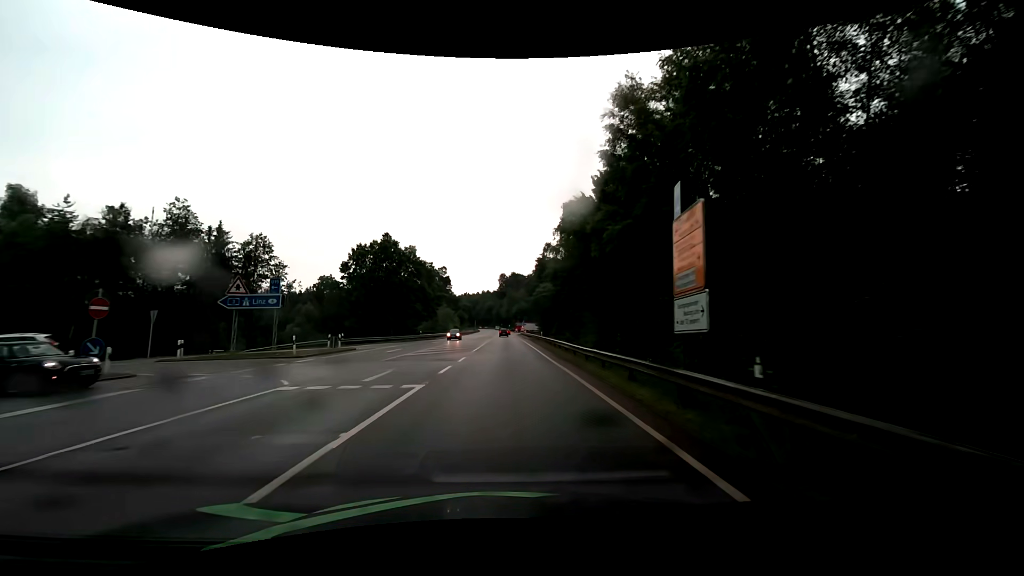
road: secondary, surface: asphalt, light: Day
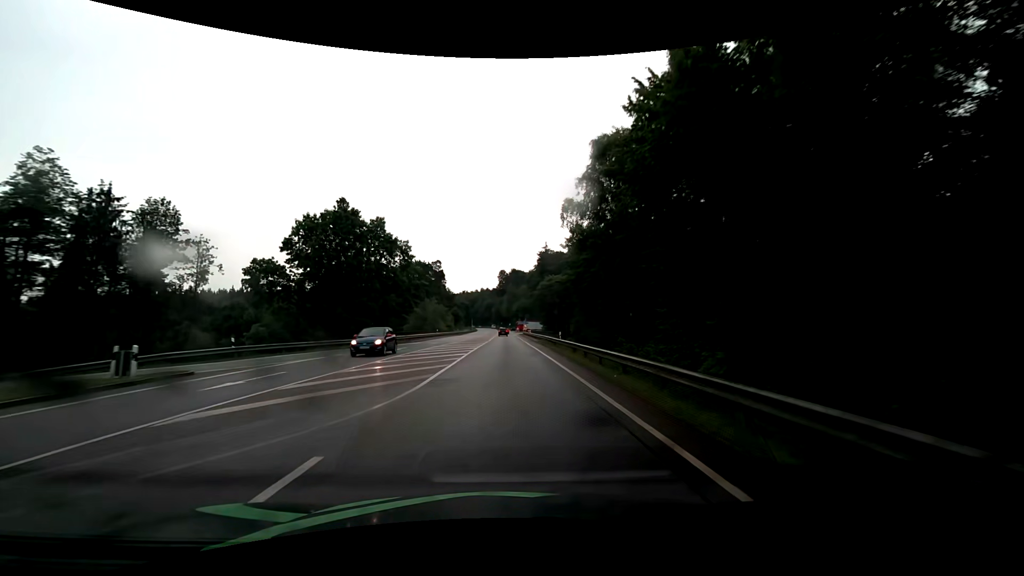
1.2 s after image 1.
(+0.1, +18.7) m; 0°
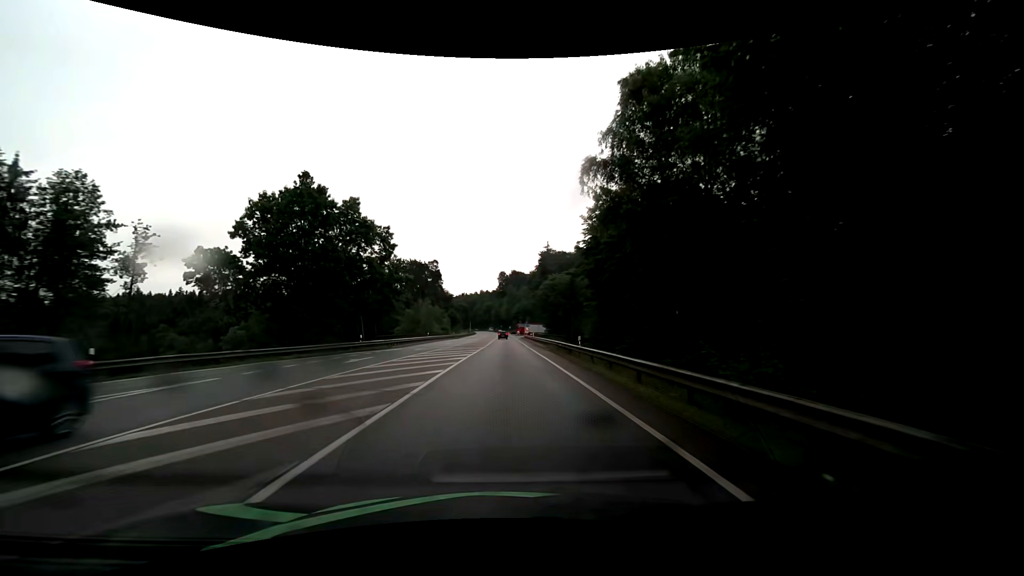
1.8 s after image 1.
(0.0, +9.5) m; 0°
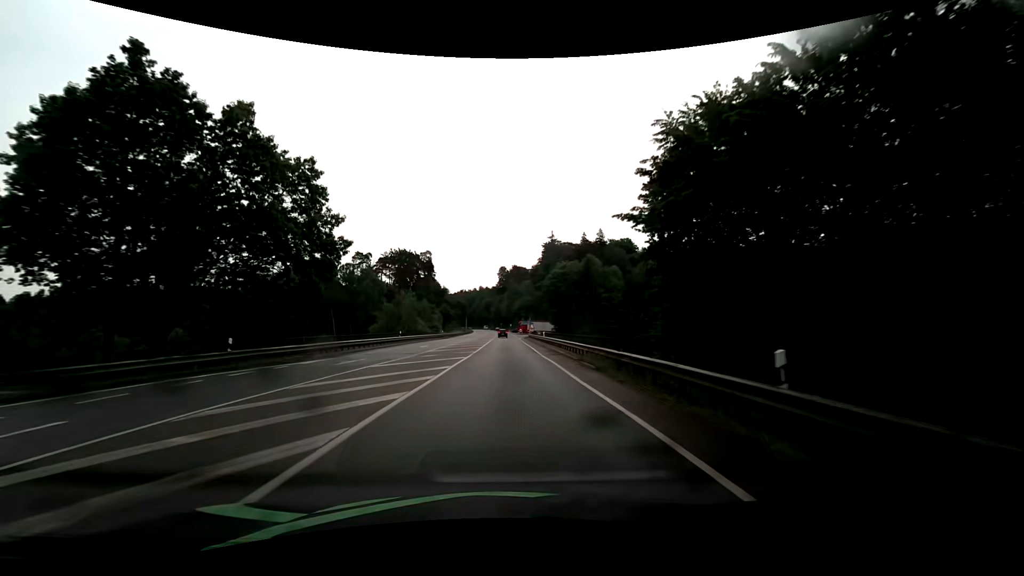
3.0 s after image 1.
(0.0, +19.2) m; 0°
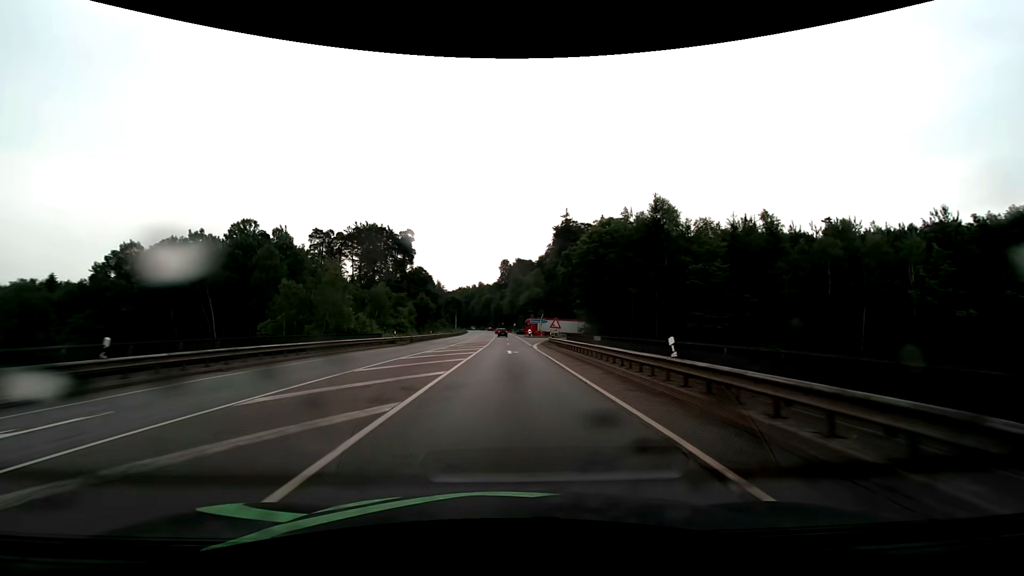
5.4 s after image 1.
(0.0, +39.2) m; 0°
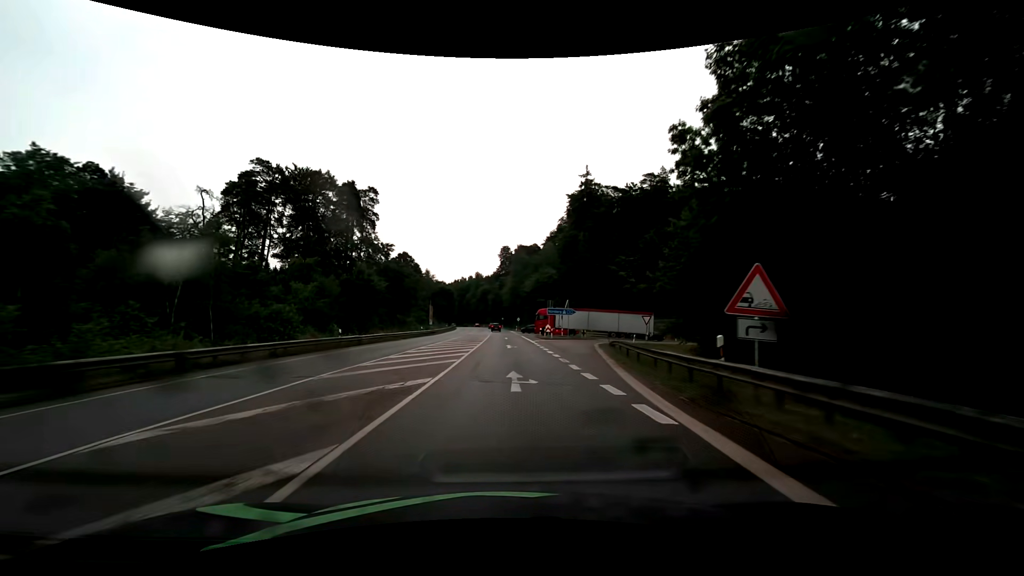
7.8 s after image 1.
(+0.1, +39.9) m; 0°
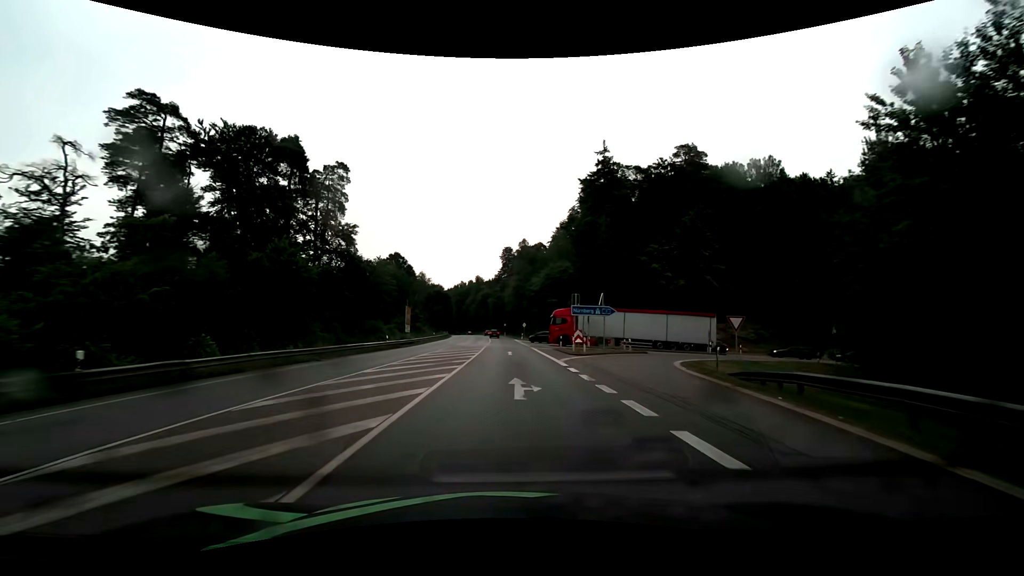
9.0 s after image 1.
(-0.1, +20.2) m; 0°
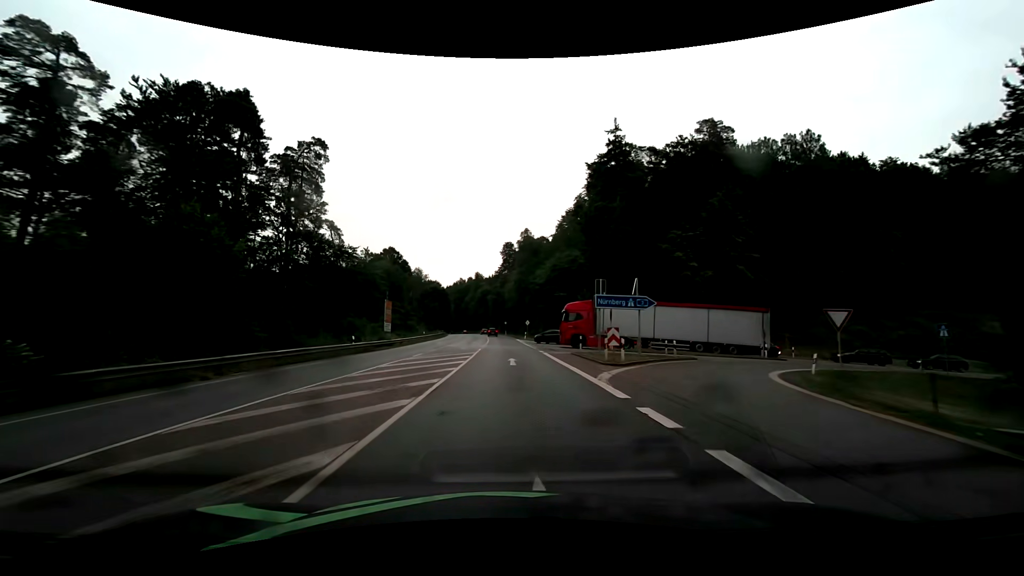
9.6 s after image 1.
(0.0, +10.1) m; 0°
(0, +10) (0, +20) (0, +30) (-1, +40) (-1, +50) (-1, +60) (-2, +70) (-2, +80) (-3, +90) (-3, +100) m
